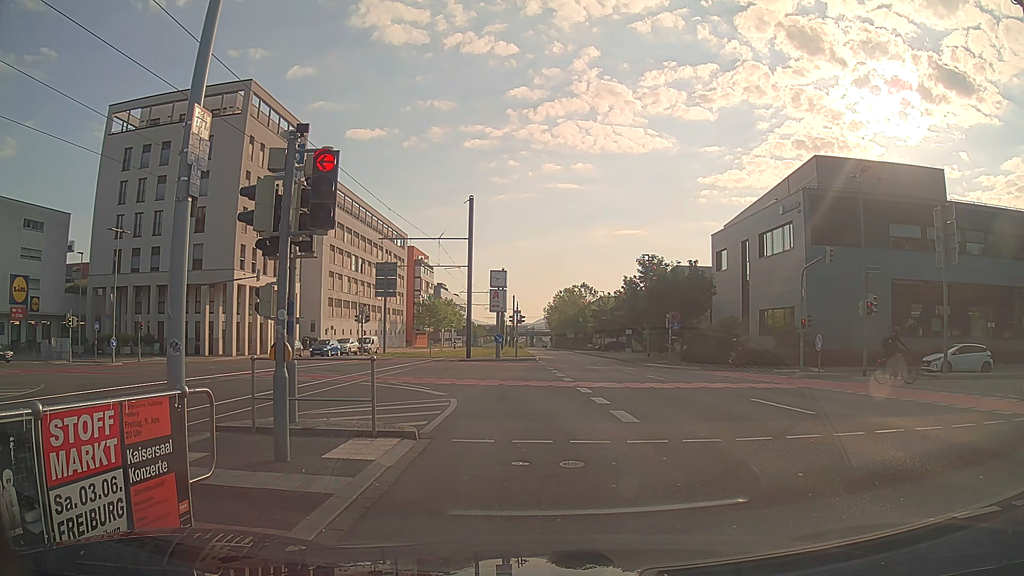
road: secondary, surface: asphalt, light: Day
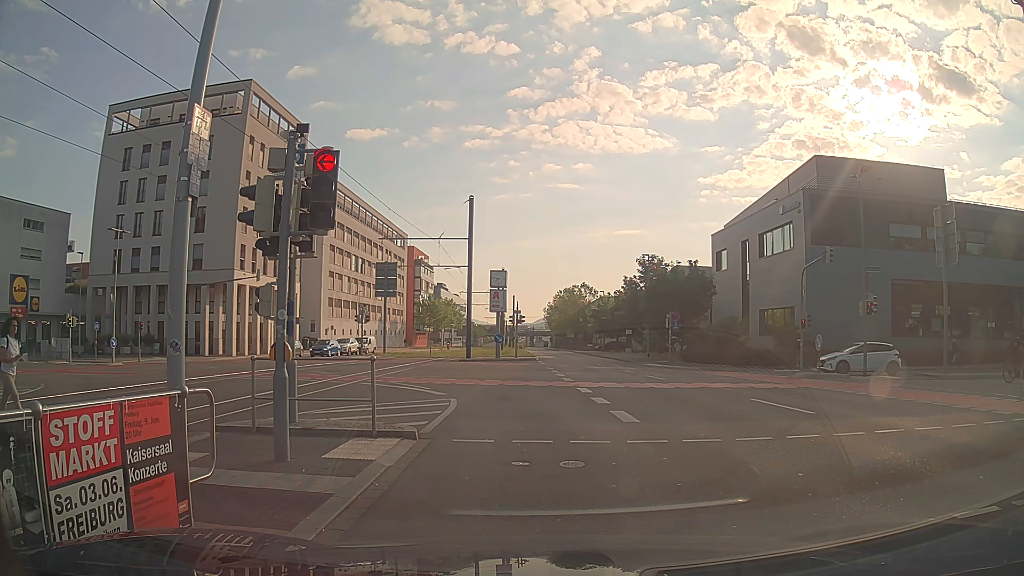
(0.0, 0.0) m; 0°
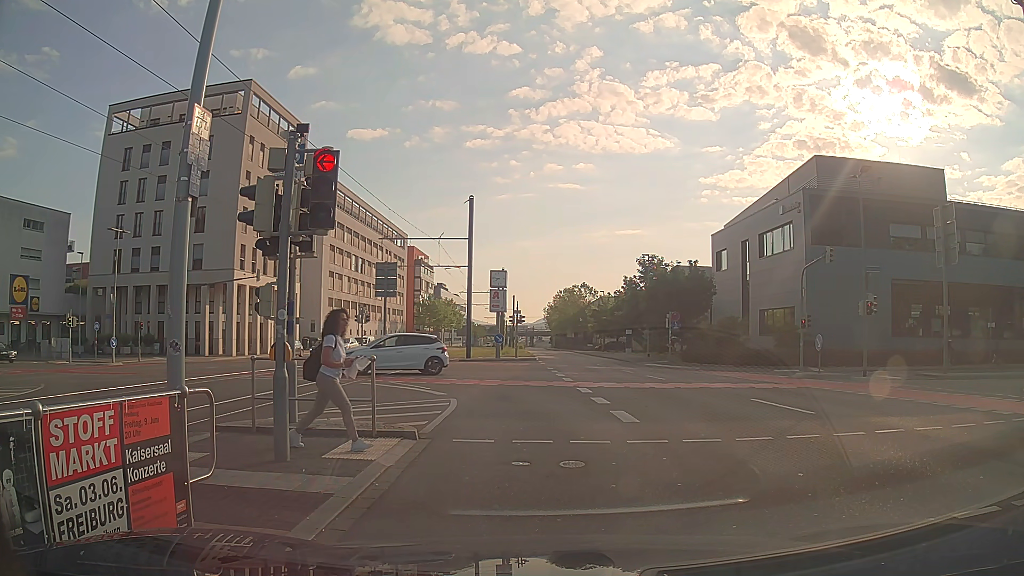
(0.0, 0.0) m; 0°
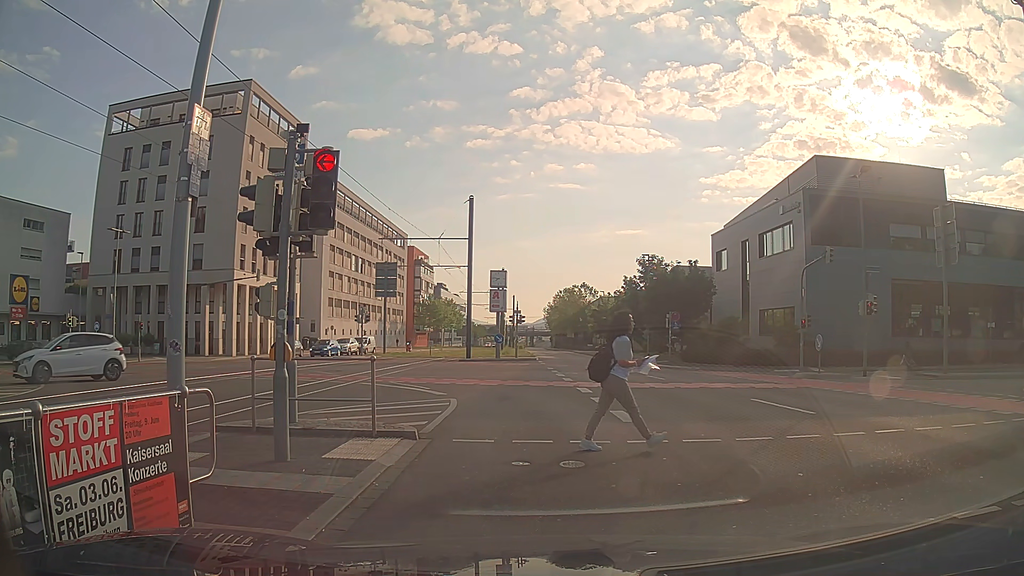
(0.0, 0.0) m; 0°
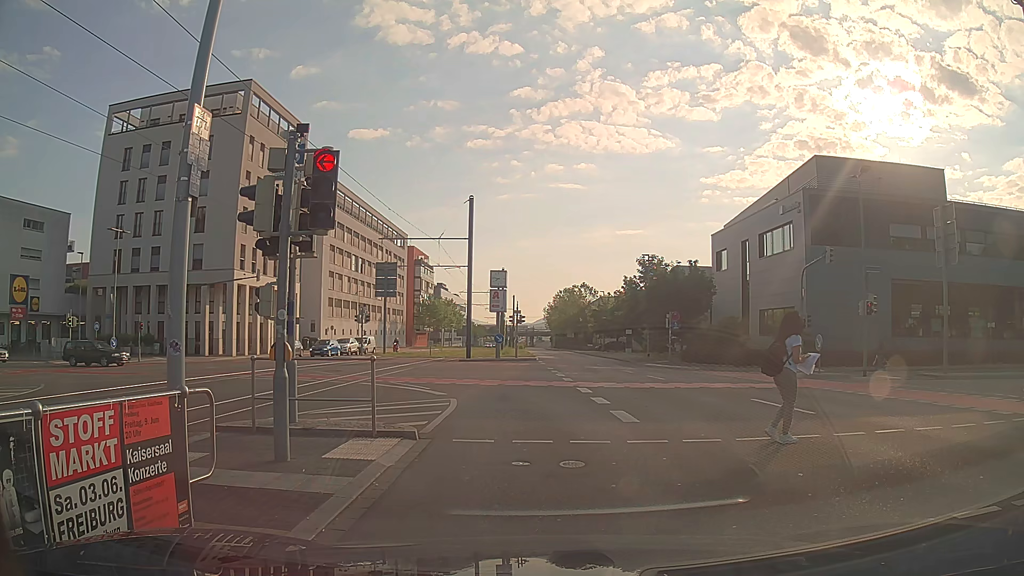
(0.0, 0.0) m; 0°
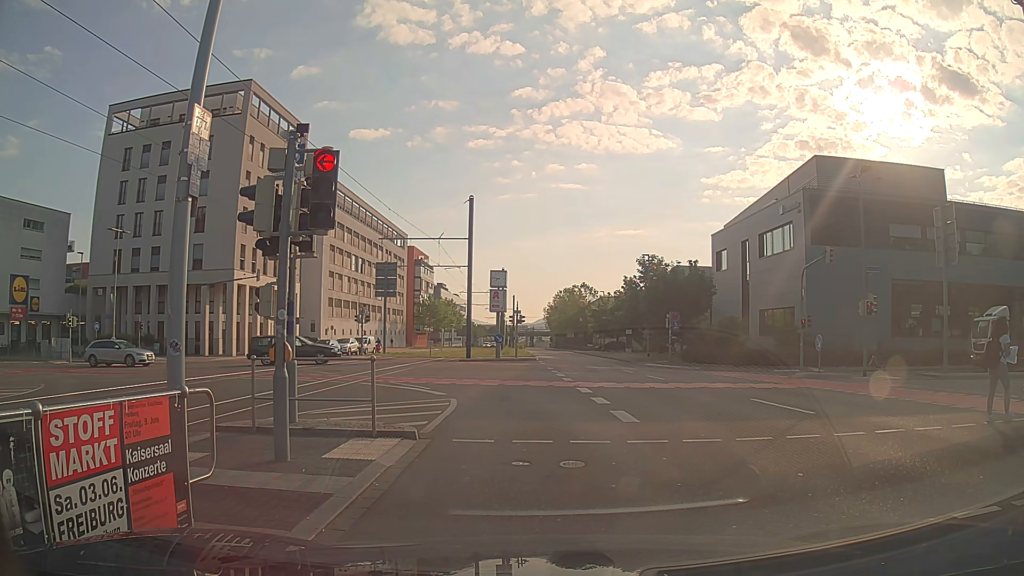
(0.0, 0.0) m; 0°
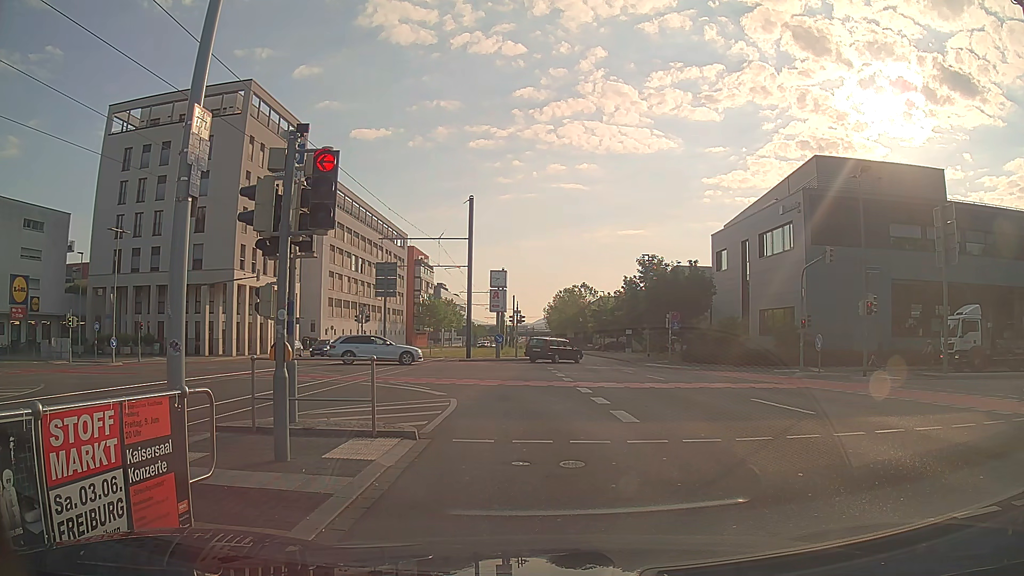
(0.0, 0.0) m; 0°
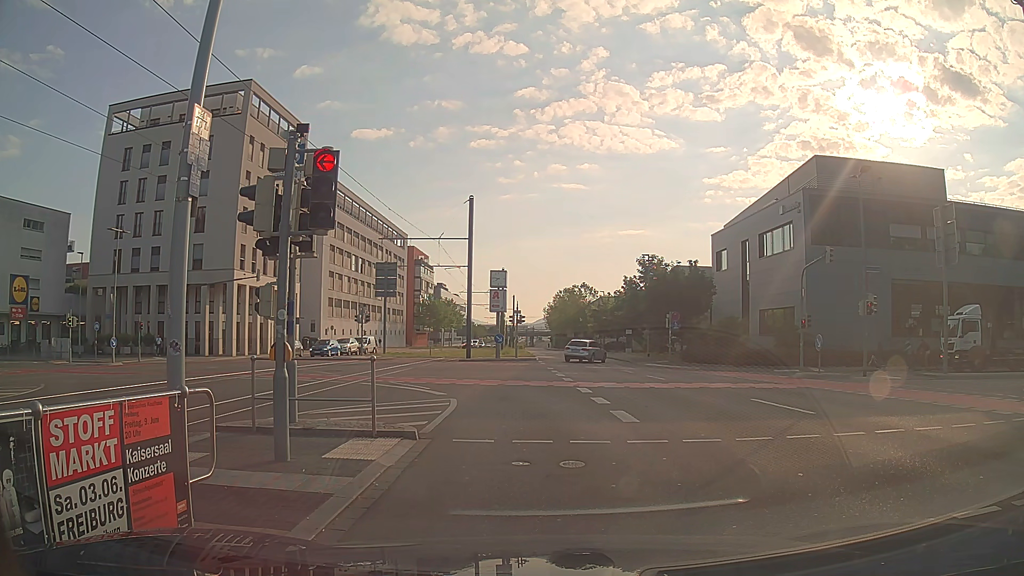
(0.0, 0.0) m; 0°
